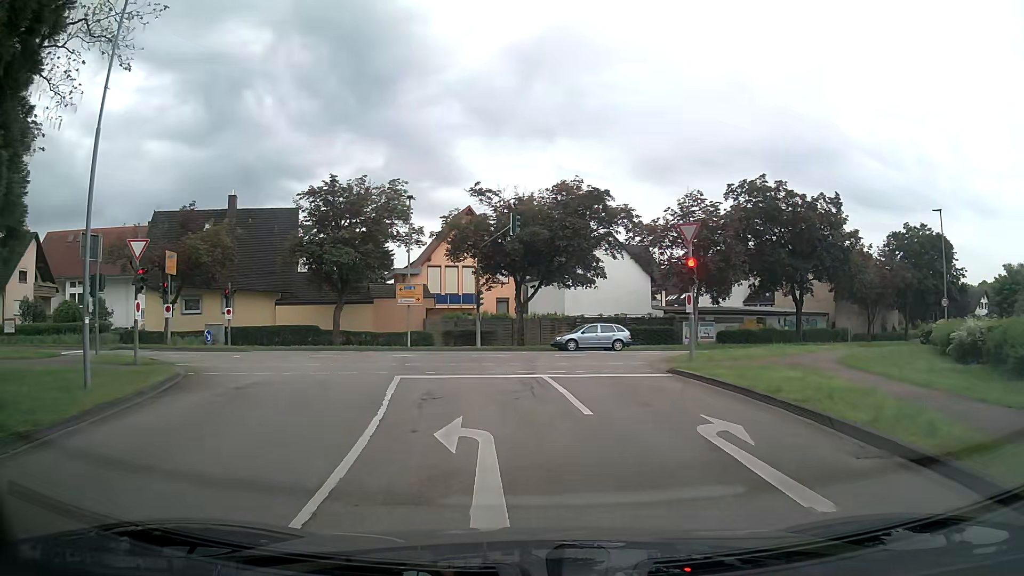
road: tertiary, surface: asphalt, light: Day
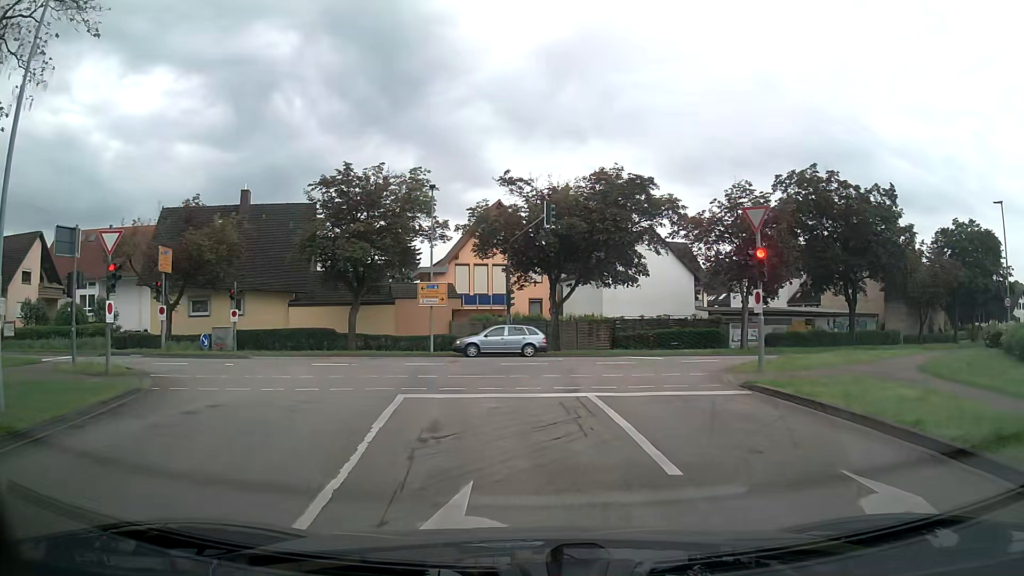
(-0.1, +3.4) m; -4°
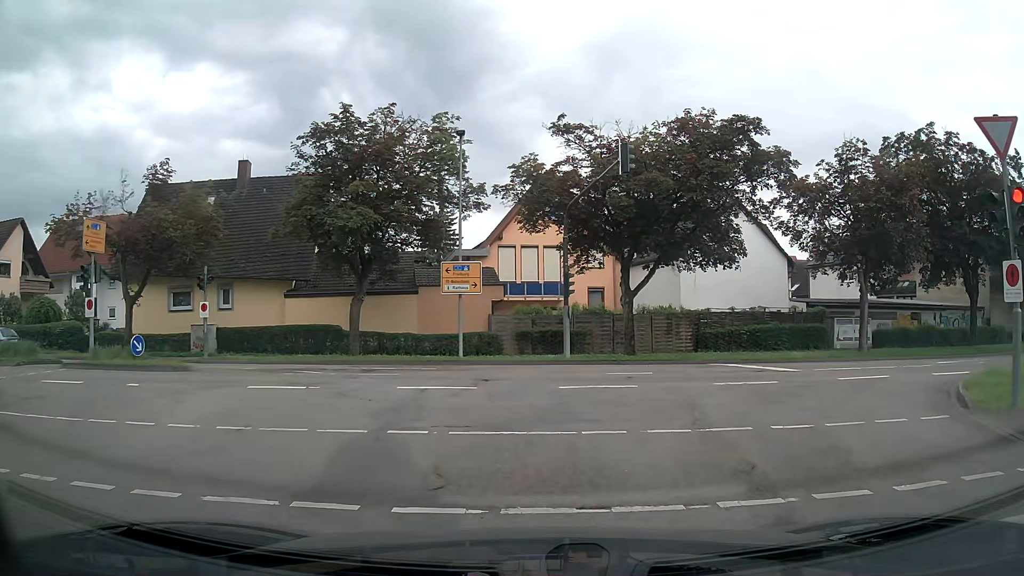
(-0.3, +8.4) m; -5°
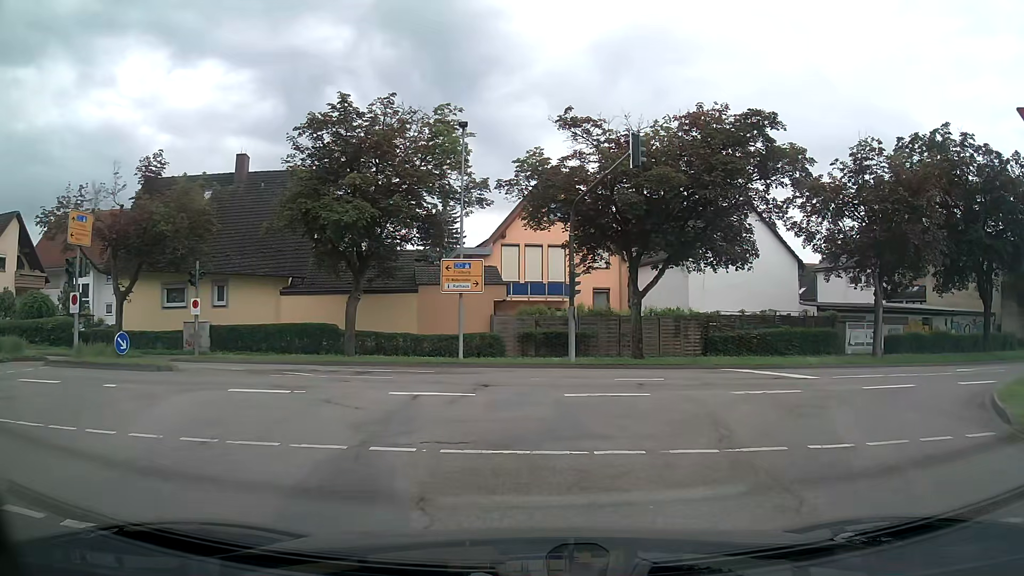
(0.0, +1.0) m; +1°
